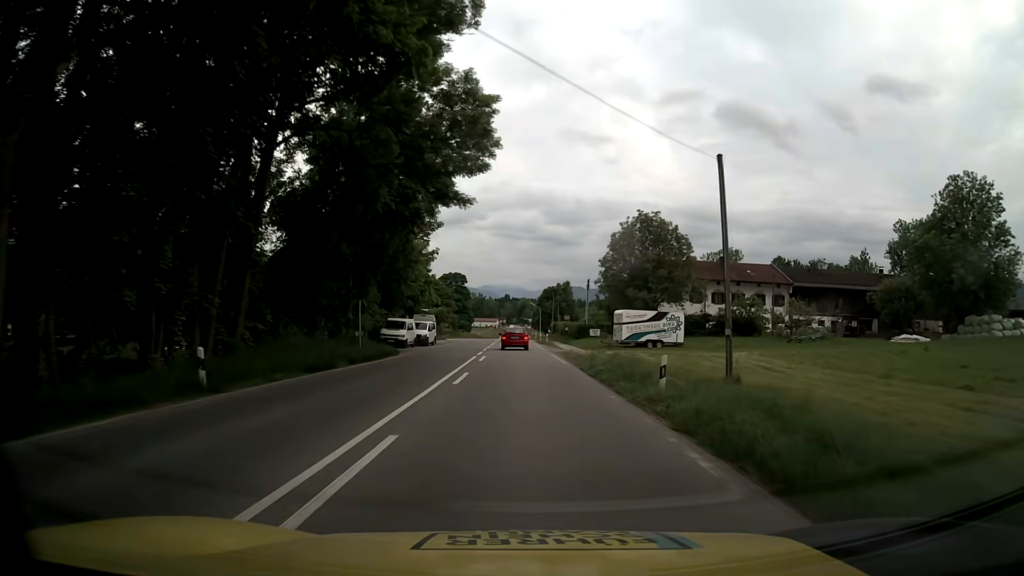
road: primary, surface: asphalt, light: Day
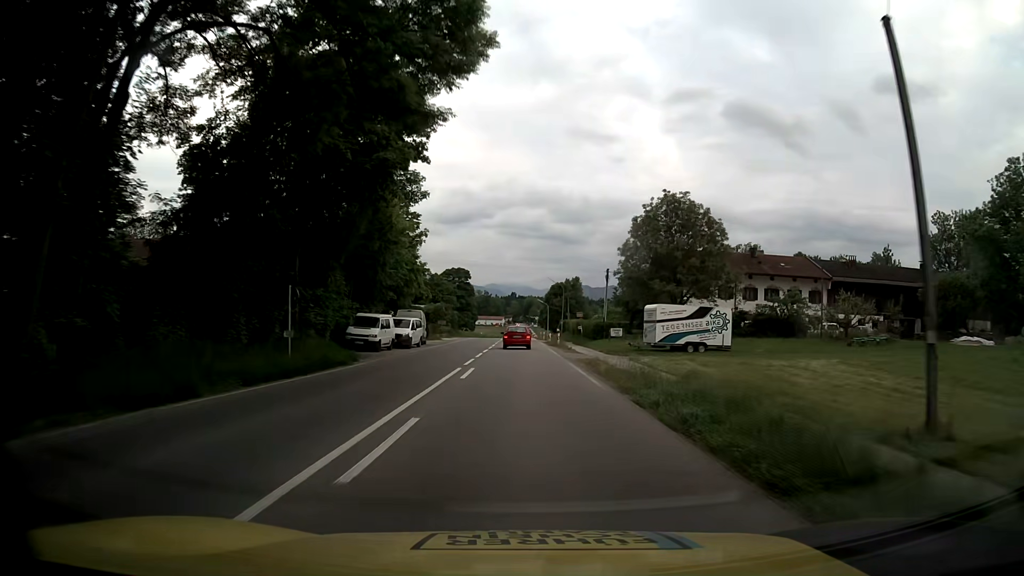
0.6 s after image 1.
(-0.1, +10.3) m; -1°
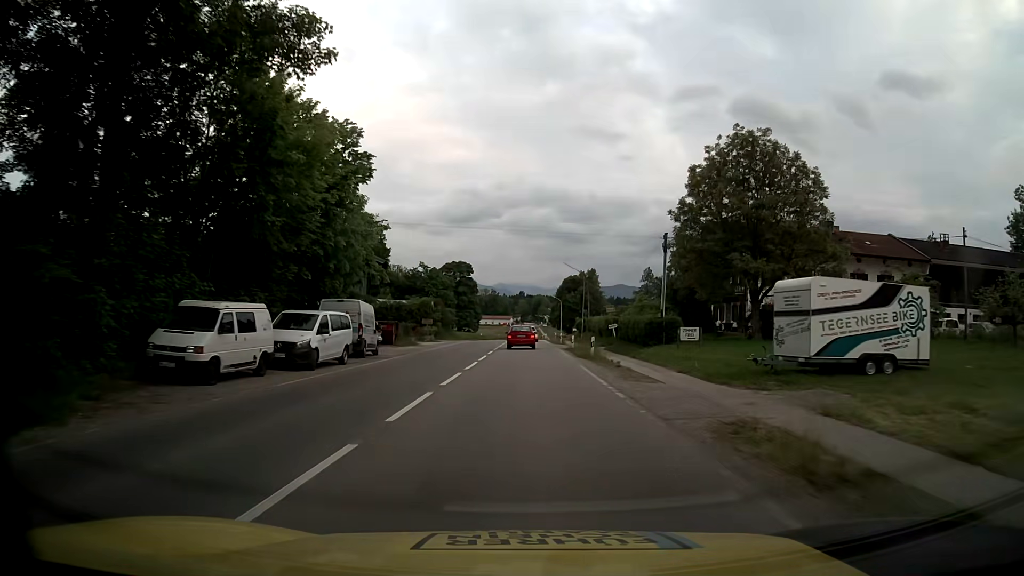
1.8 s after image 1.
(0.0, +20.2) m; 0°
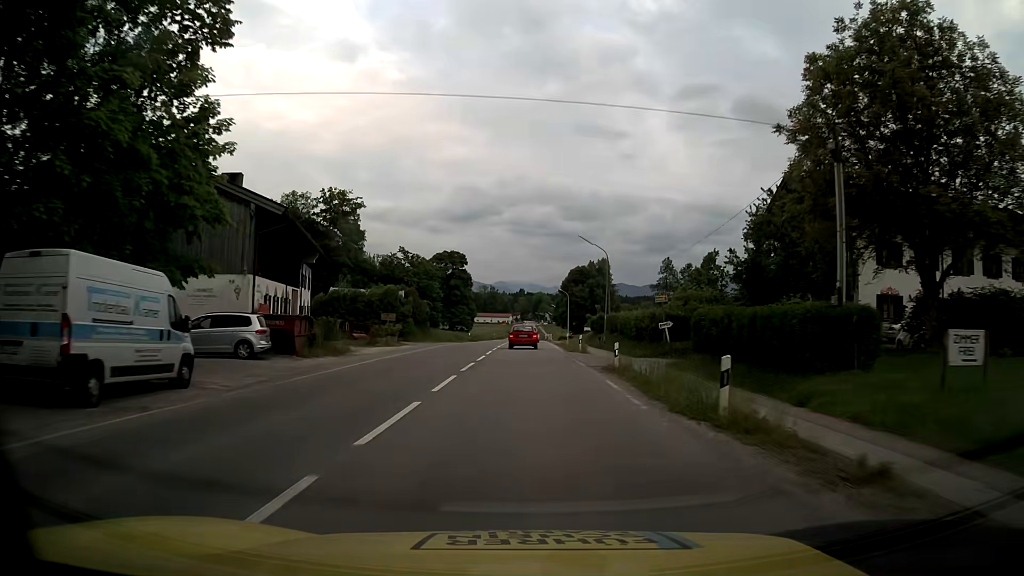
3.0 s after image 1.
(-0.1, +19.8) m; 0°
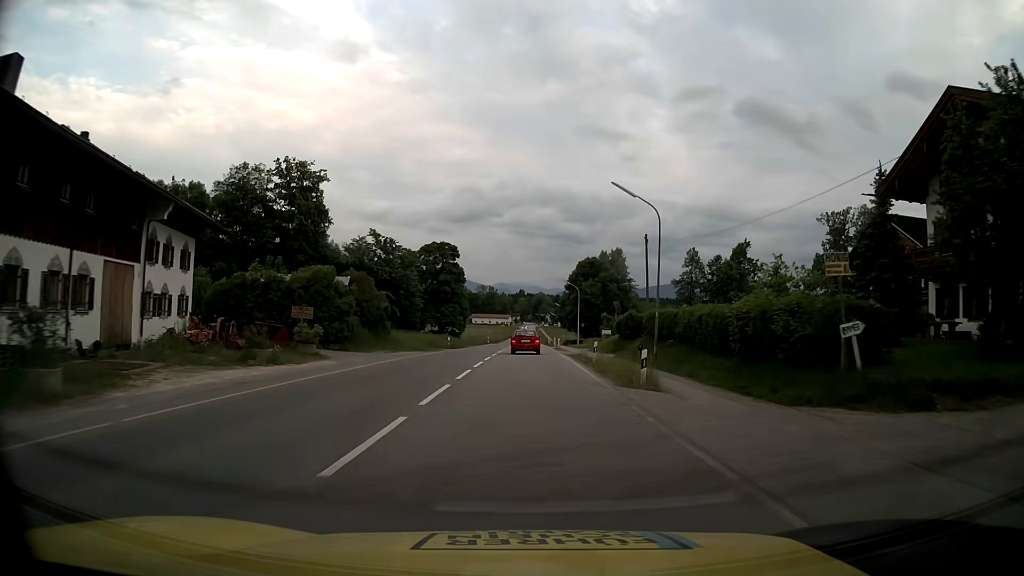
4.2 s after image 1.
(+0.1, +19.5) m; 0°
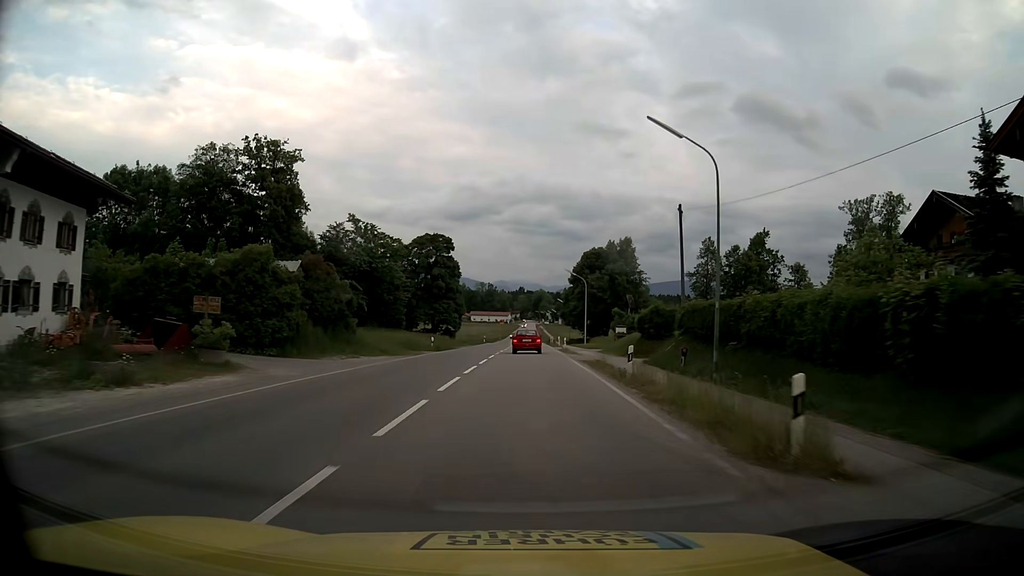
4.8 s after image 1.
(0.0, +9.7) m; 0°
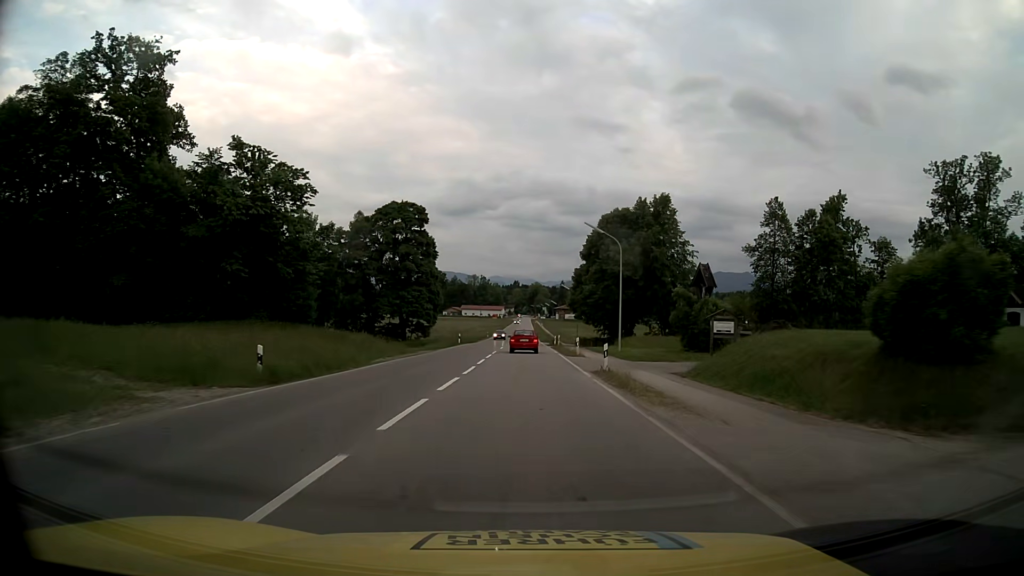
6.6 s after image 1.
(+0.2, +29.2) m; +1°
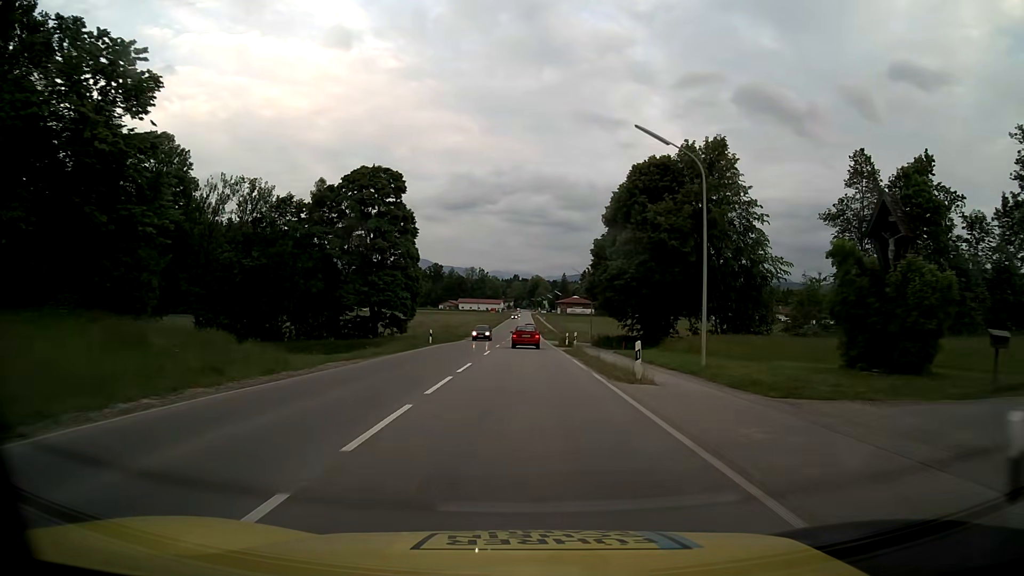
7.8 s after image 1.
(0.0, +19.8) m; 0°
(0, +10) (0, +20) (0, +30) (0, +40) (0, +50) (0, +60) (0, +70) (0, +80) (0, +90) (0, +100) m
